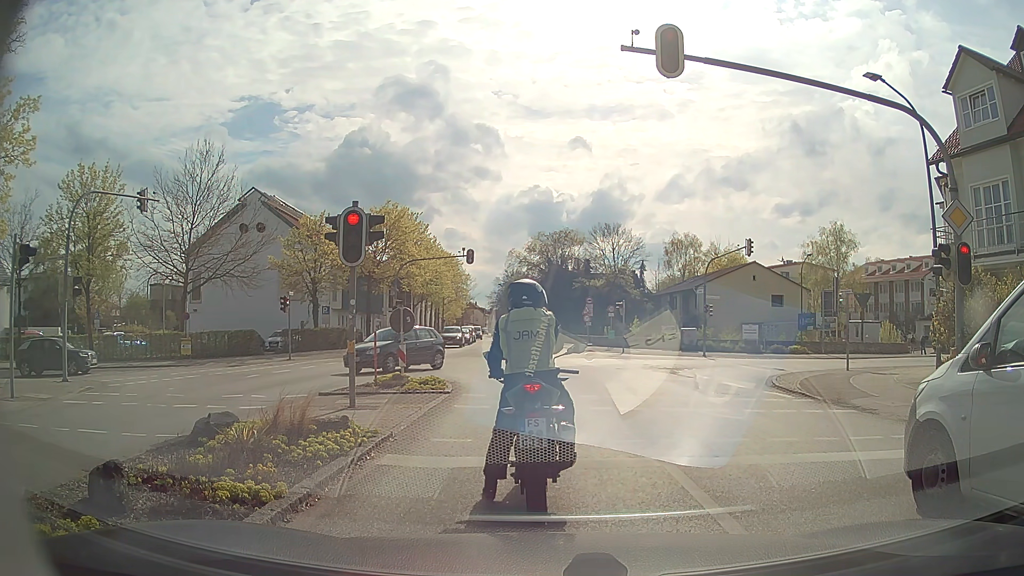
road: secondary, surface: asphalt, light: Day
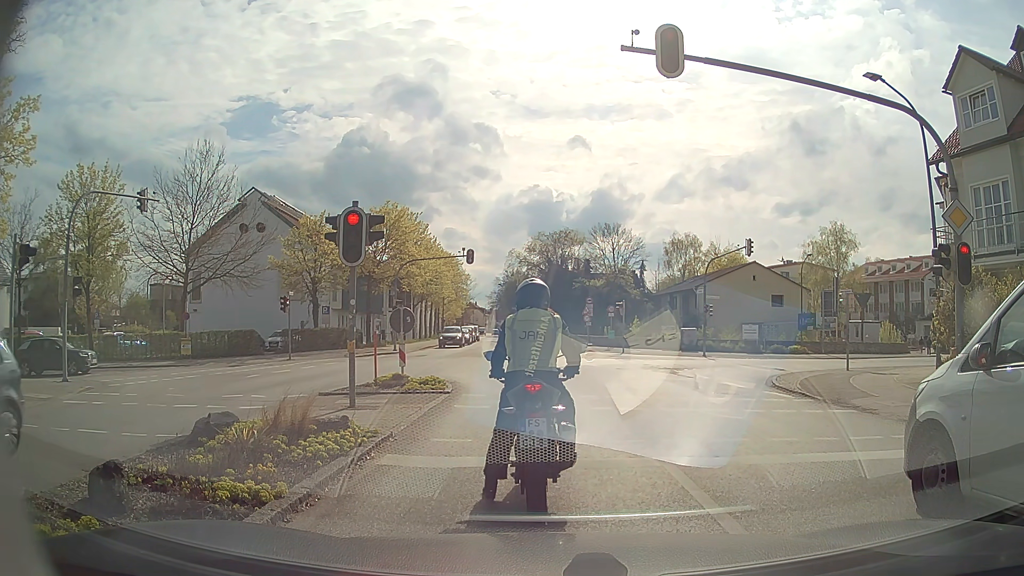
(0.0, 0.0) m; 0°
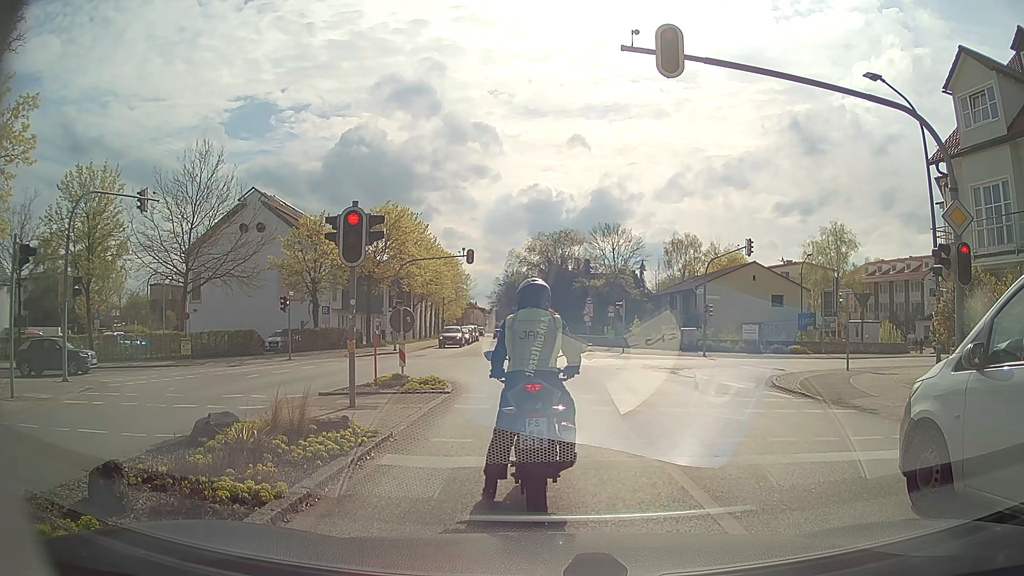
(0.0, 0.0) m; 0°
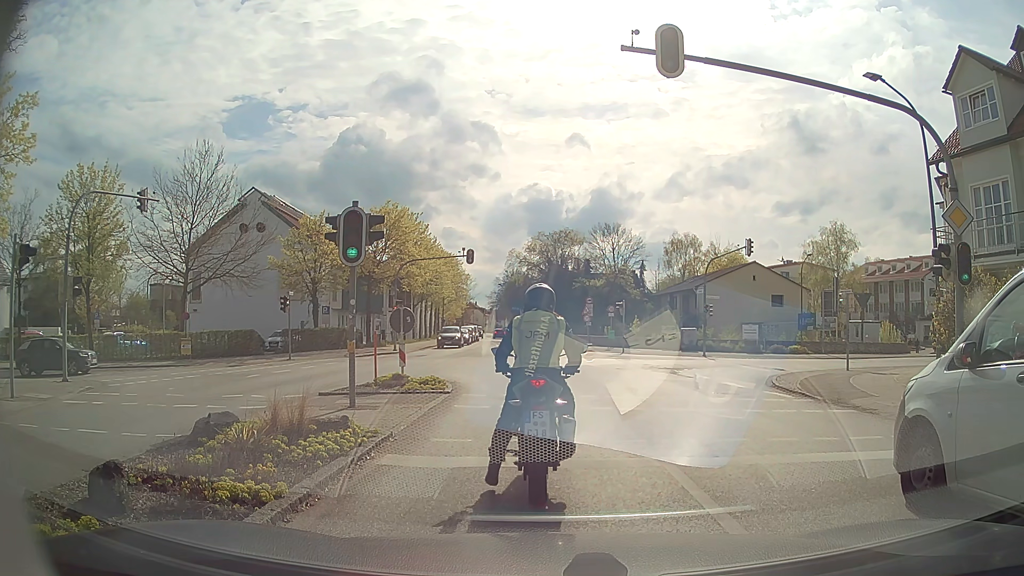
(0.0, 0.0) m; 0°
